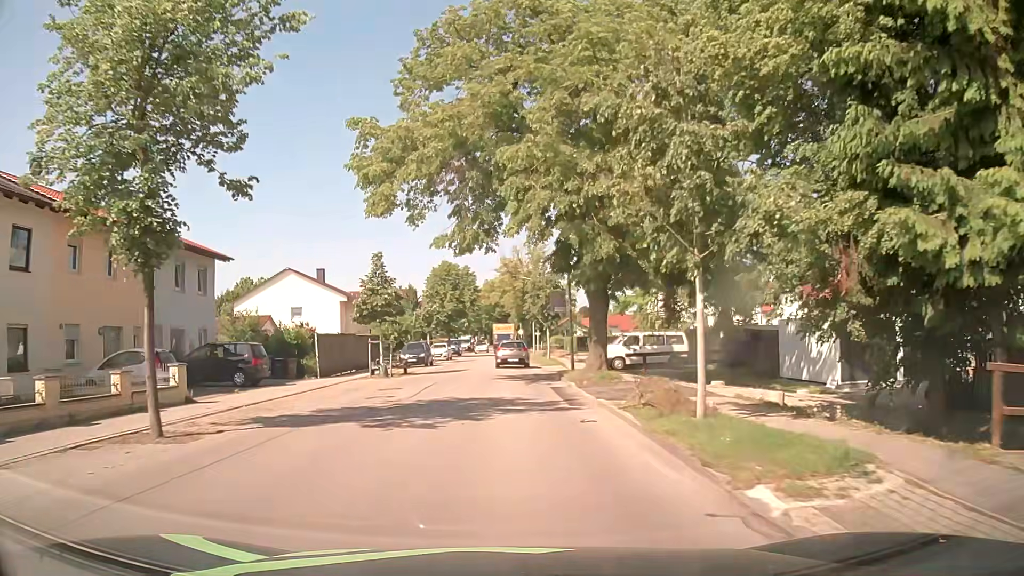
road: unclassified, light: Day
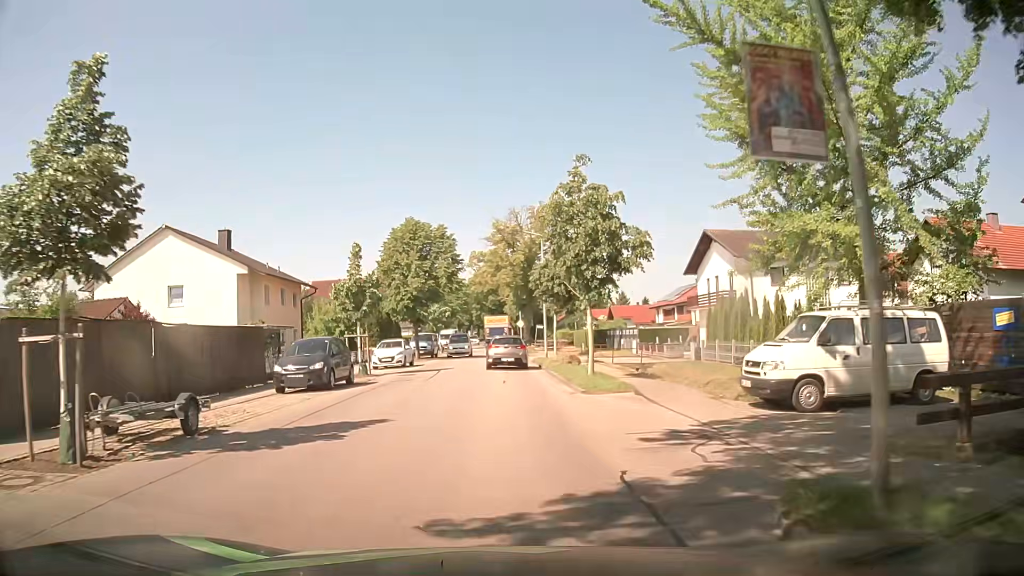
(+0.1, +22.4) m; 0°
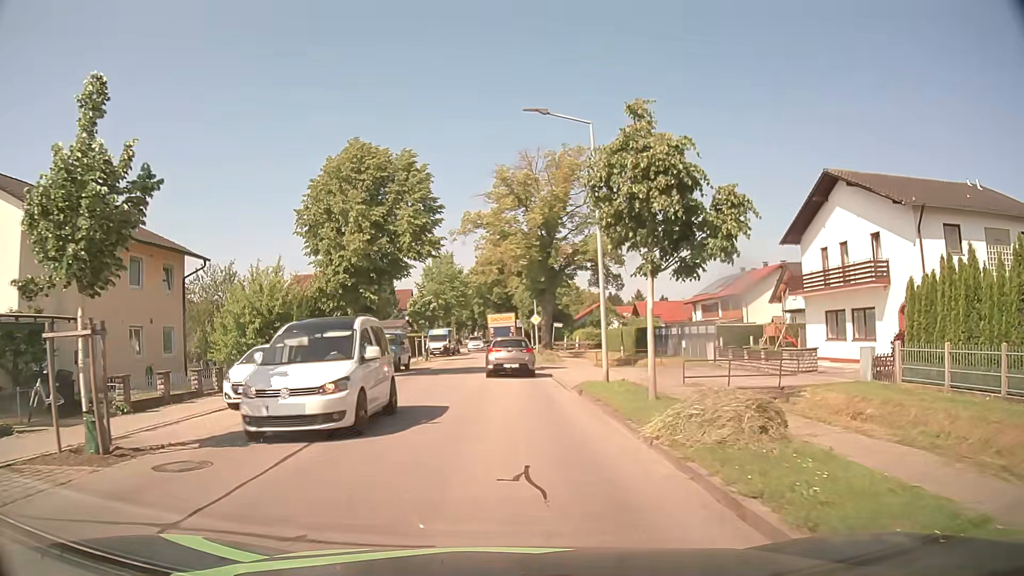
(+0.3, +19.3) m; 0°
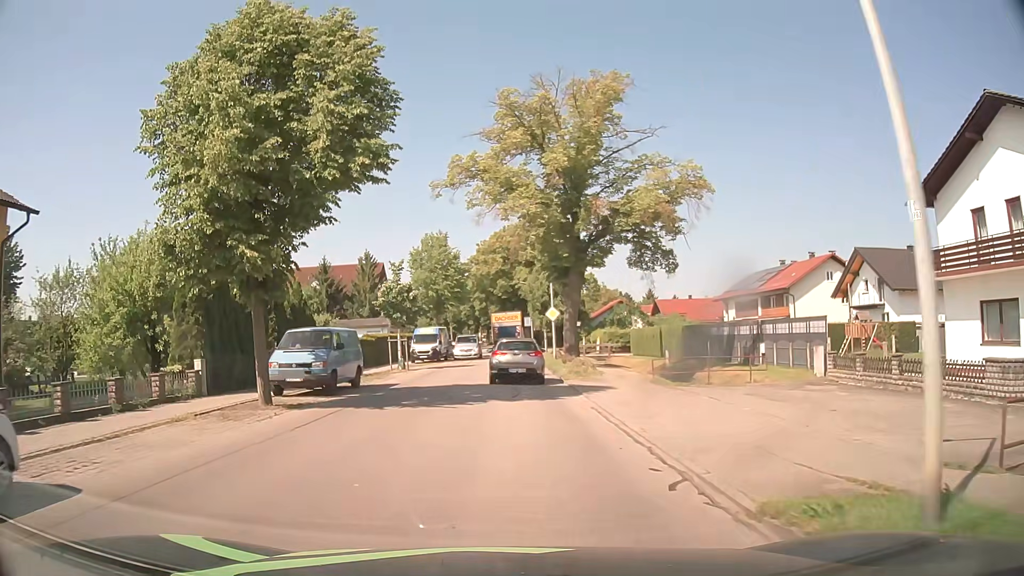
(0.0, +12.9) m; +1°
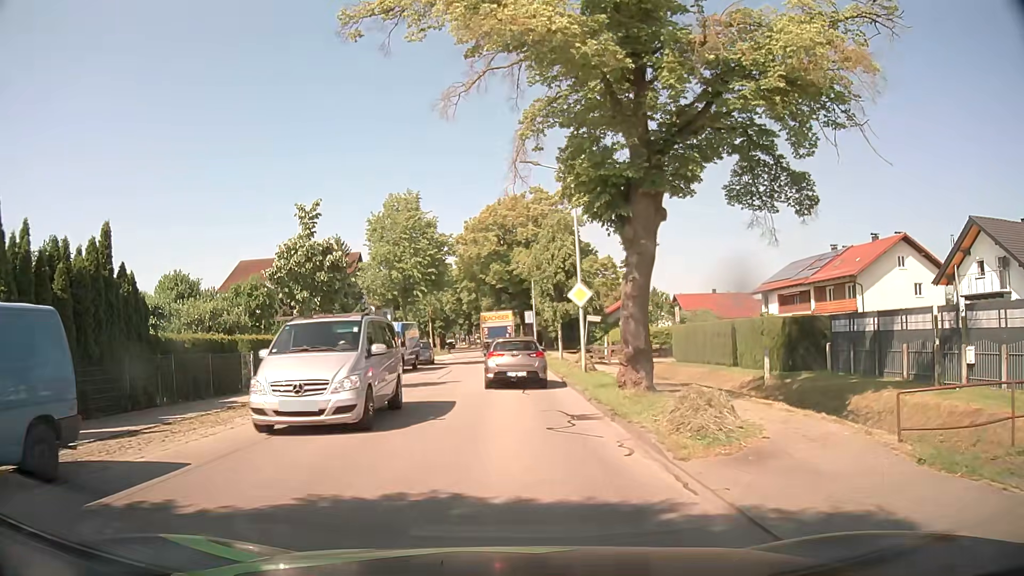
(-0.1, +15.6) m; 0°
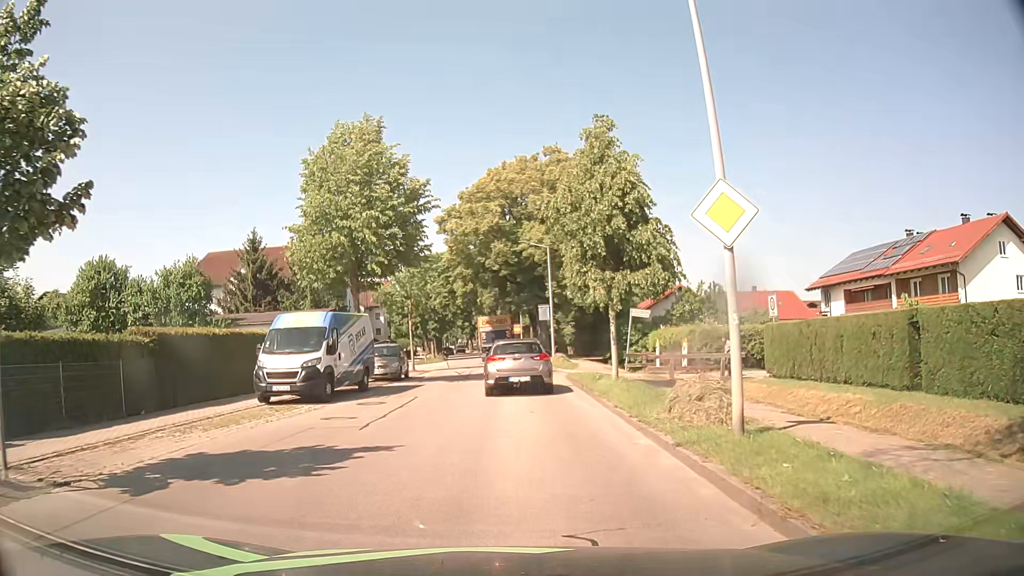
(-0.1, +14.2) m; 0°
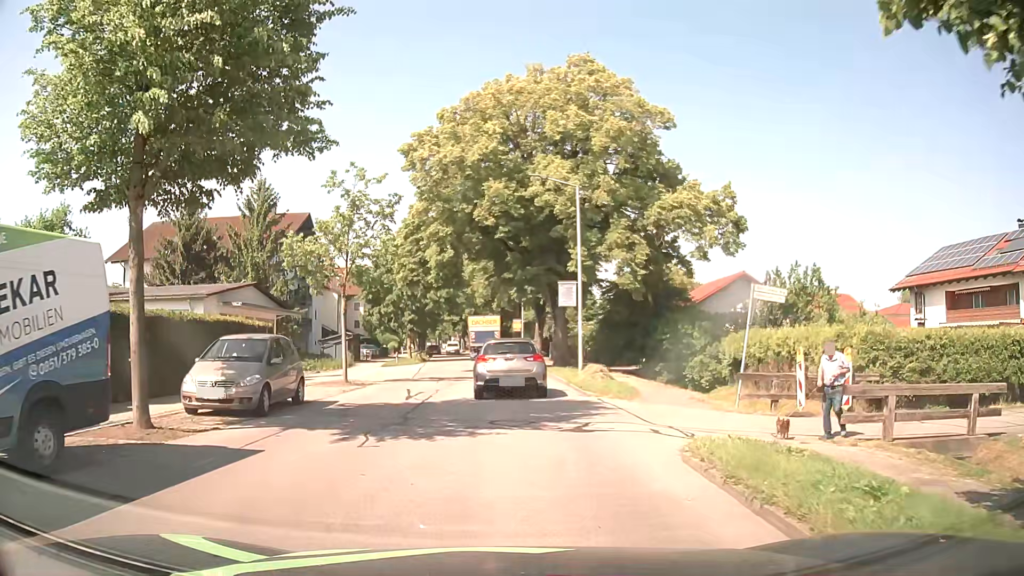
(-0.2, +16.0) m; -1°
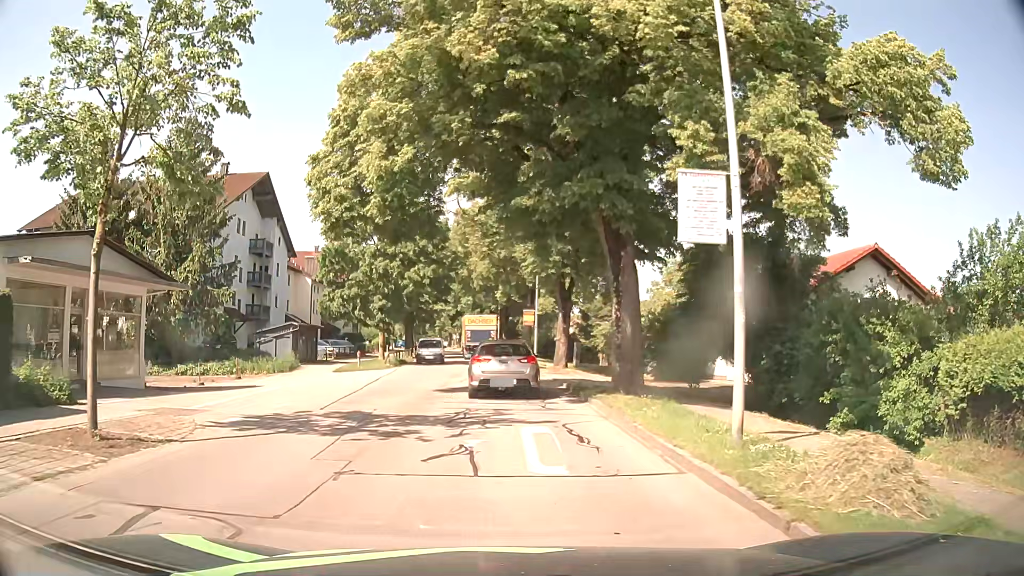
(+0.1, +15.7) m; 0°
